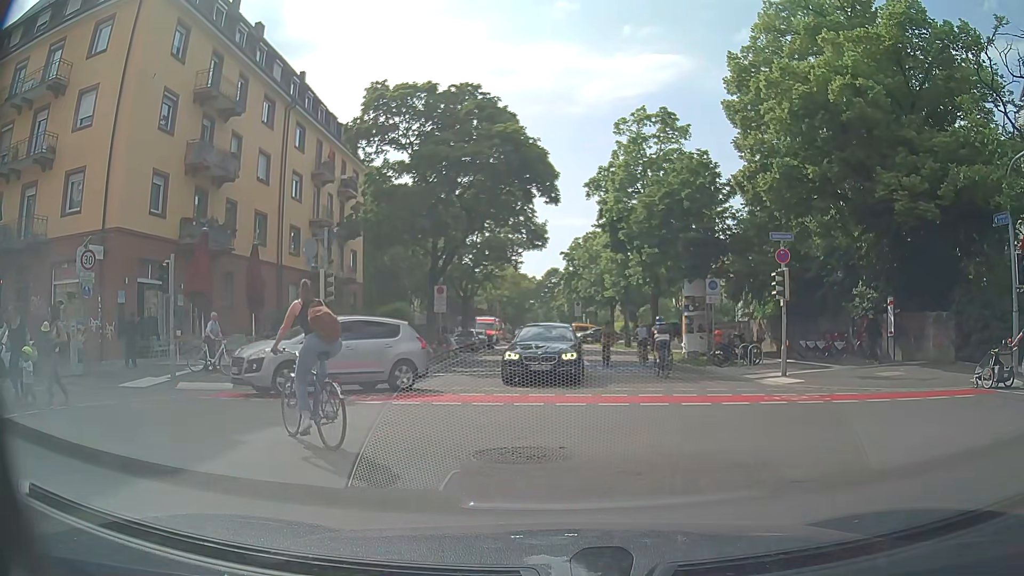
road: residential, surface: asphalt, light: Day
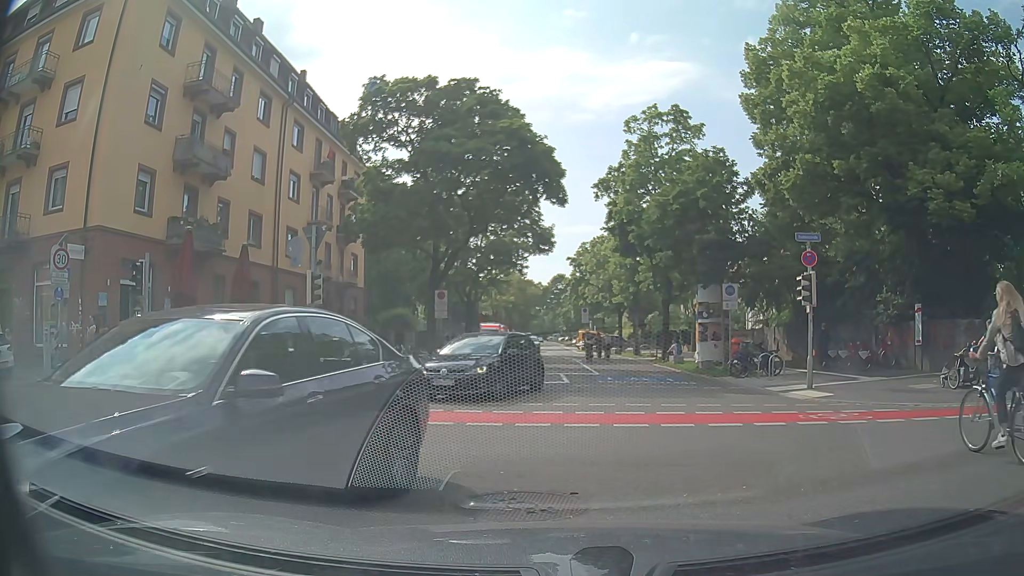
(0.0, +1.6) m; 0°
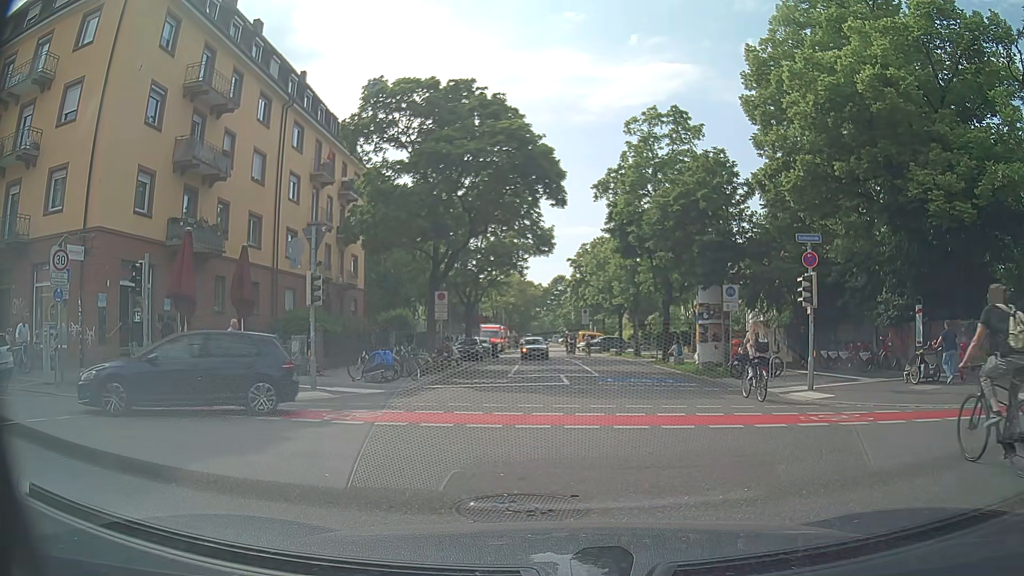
(0.0, 0.0) m; 0°
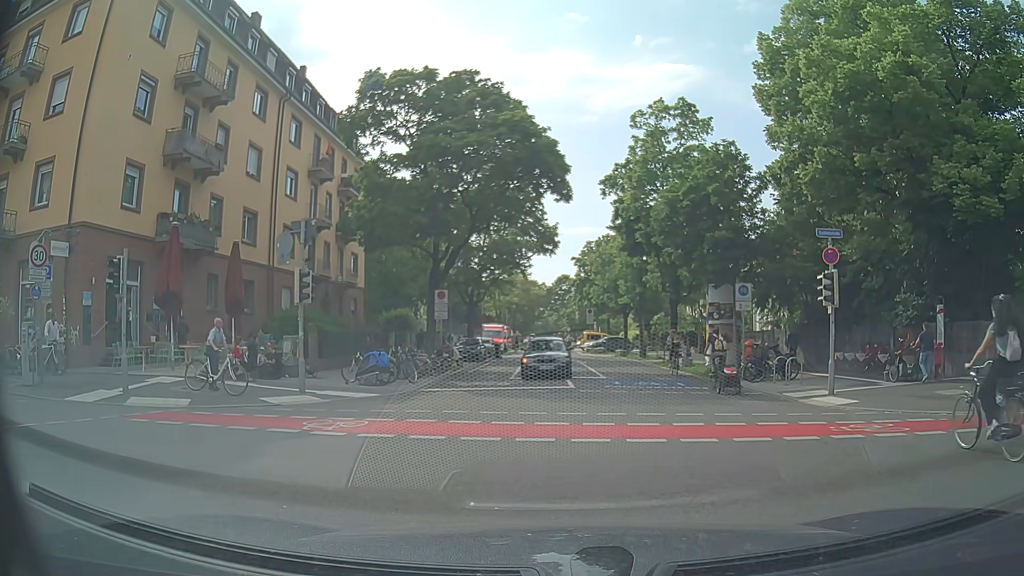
(0.0, +1.1) m; 0°
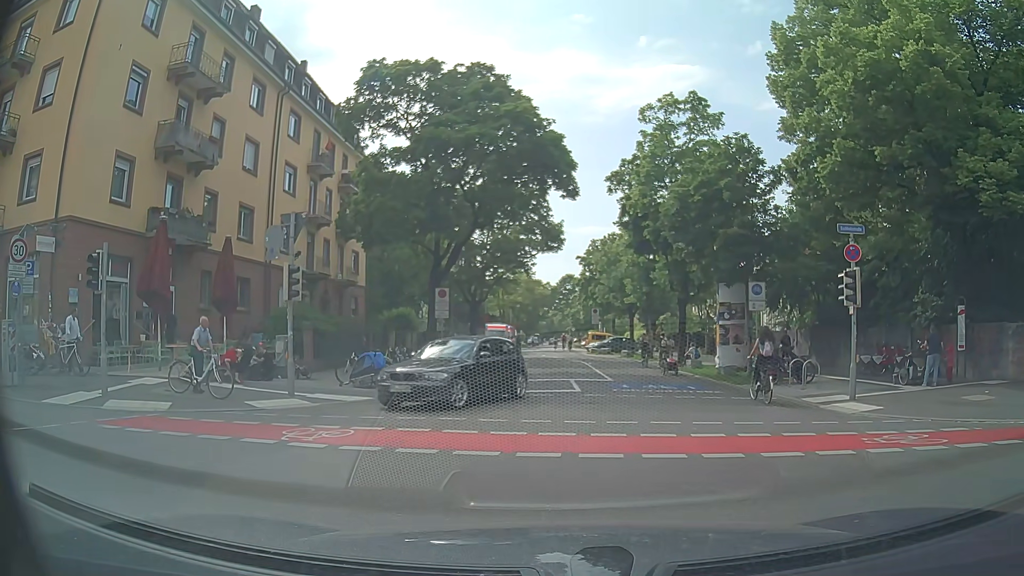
(0.0, +1.0) m; 0°
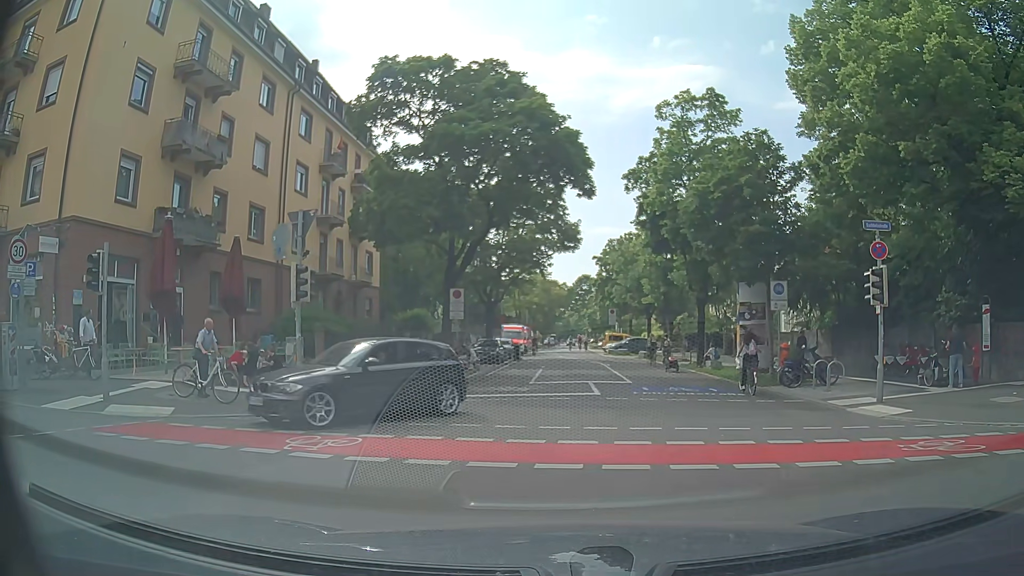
(0.0, +0.6) m; 0°
